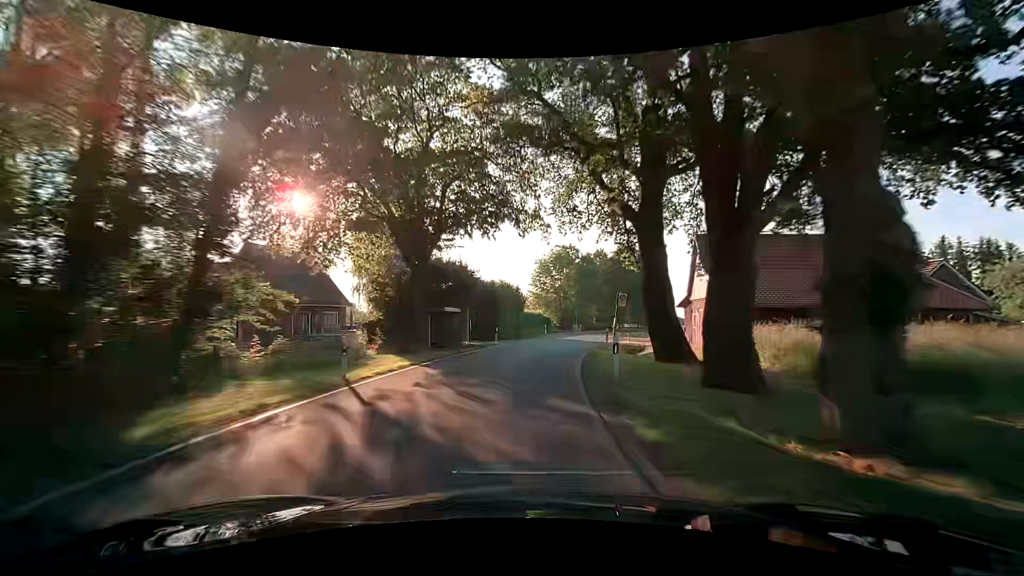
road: tertiary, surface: asphalt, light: Day
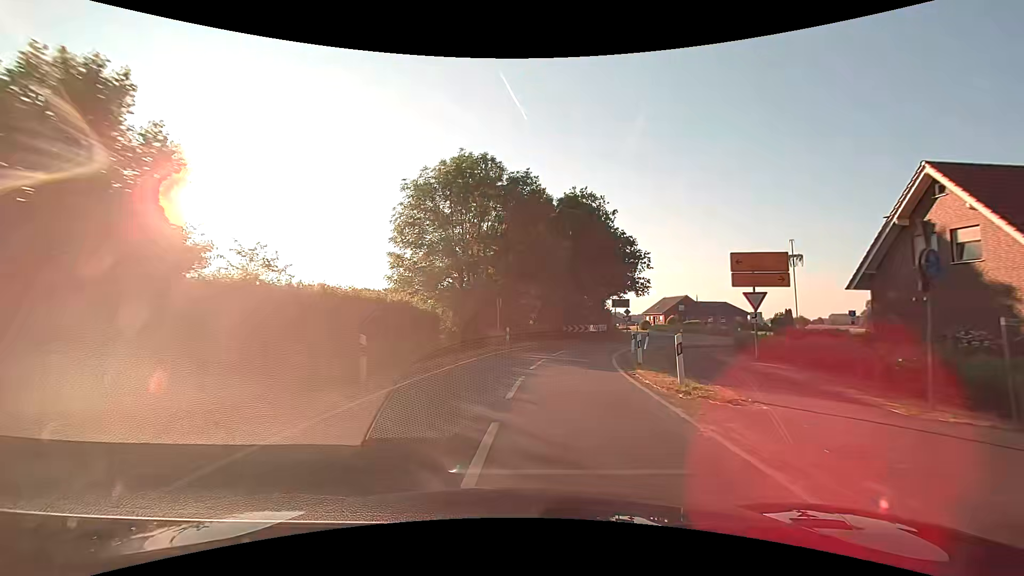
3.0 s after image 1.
(+4.1, +41.2) m; +10°
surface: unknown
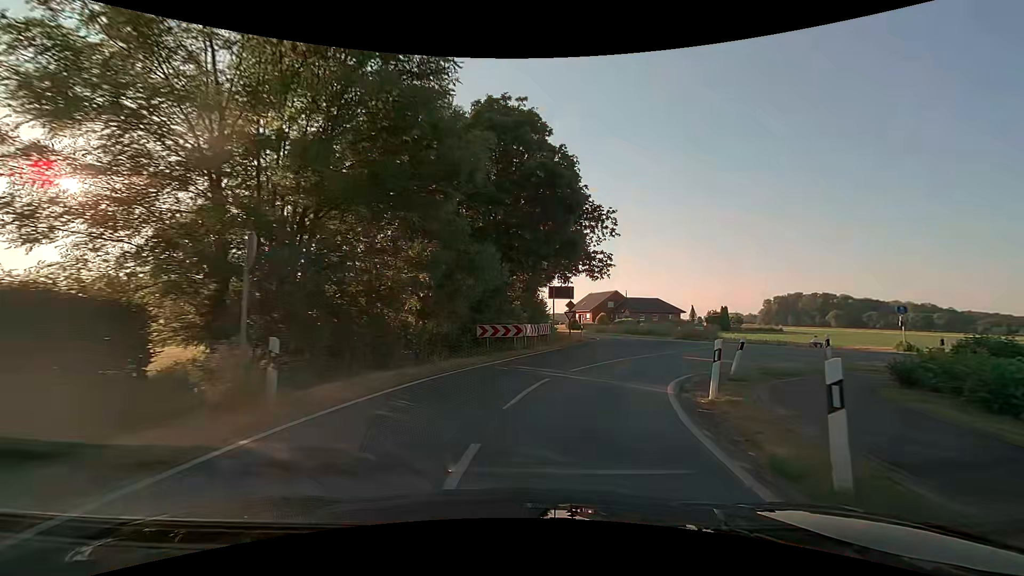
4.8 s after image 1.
(+1.2, +19.2) m; +9°
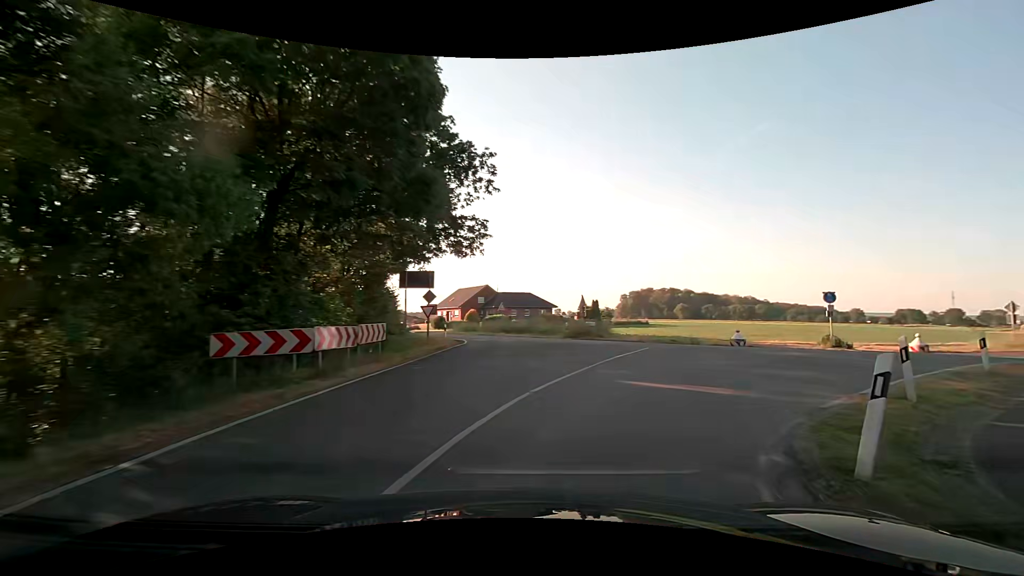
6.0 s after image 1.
(+1.1, +10.4) m; +14°
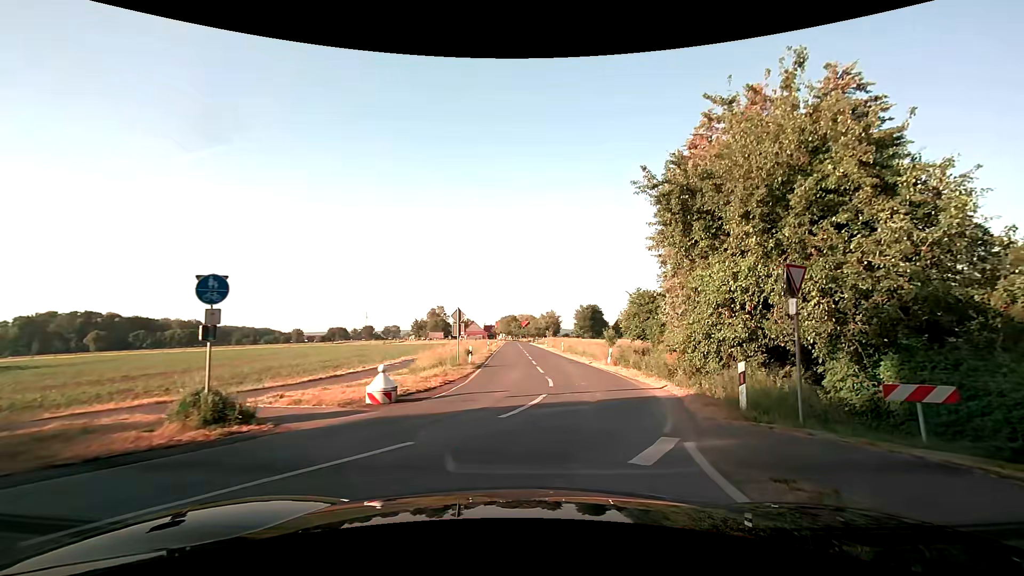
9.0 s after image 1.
(+9.5, +16.8) m; +58°
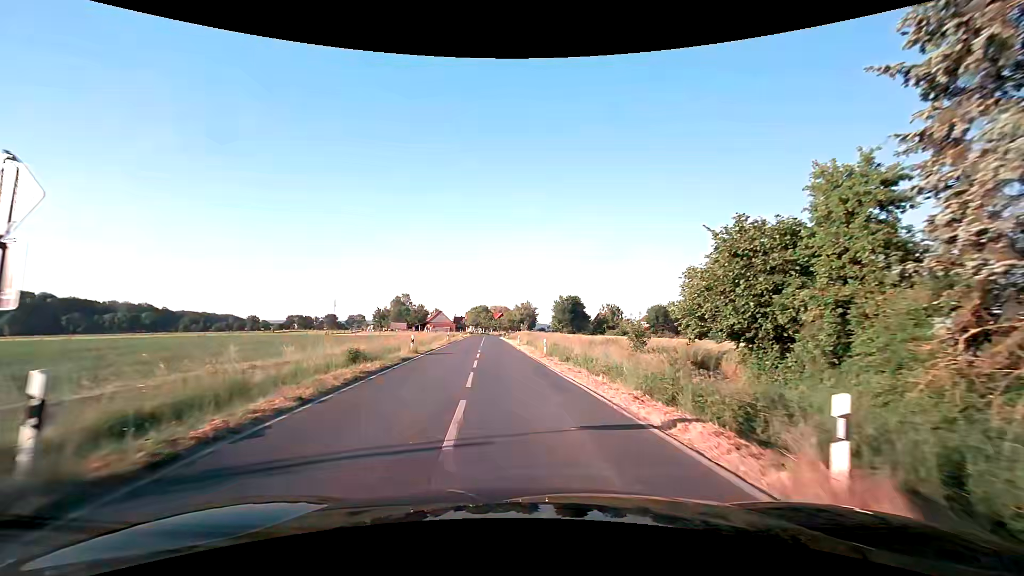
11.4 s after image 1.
(+1.4, +22.1) m; +4°
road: secondary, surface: asphalt
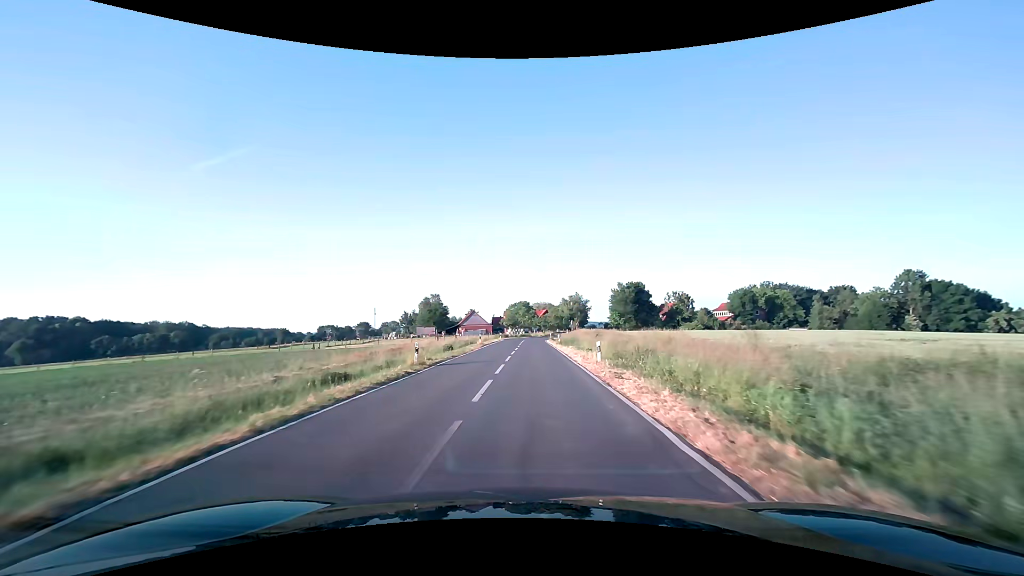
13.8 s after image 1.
(-1.9, +33.4) m; -6°
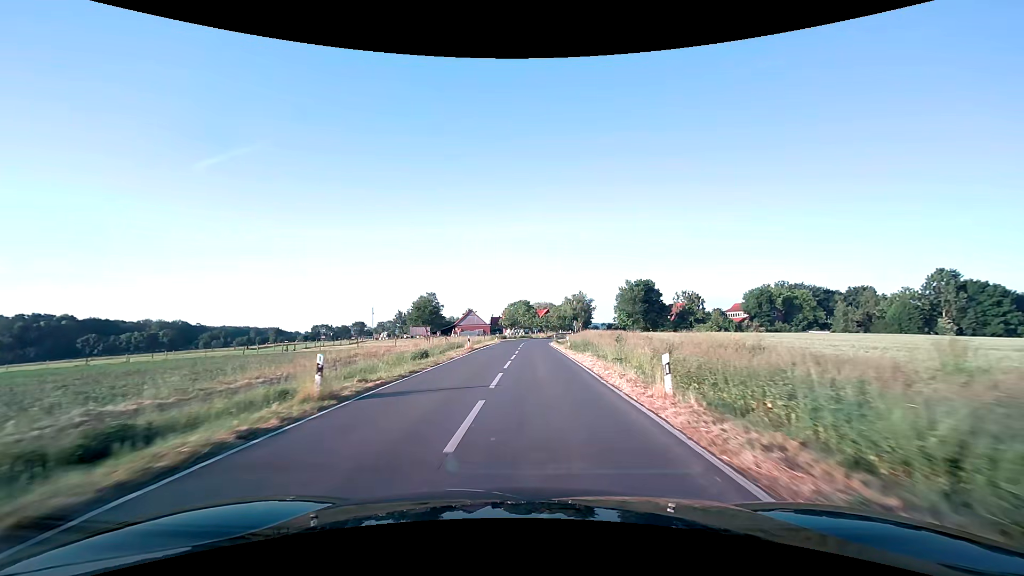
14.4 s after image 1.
(0.0, +10.0) m; 0°
(0, +10) (0, +20) (0, +30) (0, +40) (0, +50) (+1, +60) (+2, +70) (+4, +80) (+6, +90) (+9, +99) m
